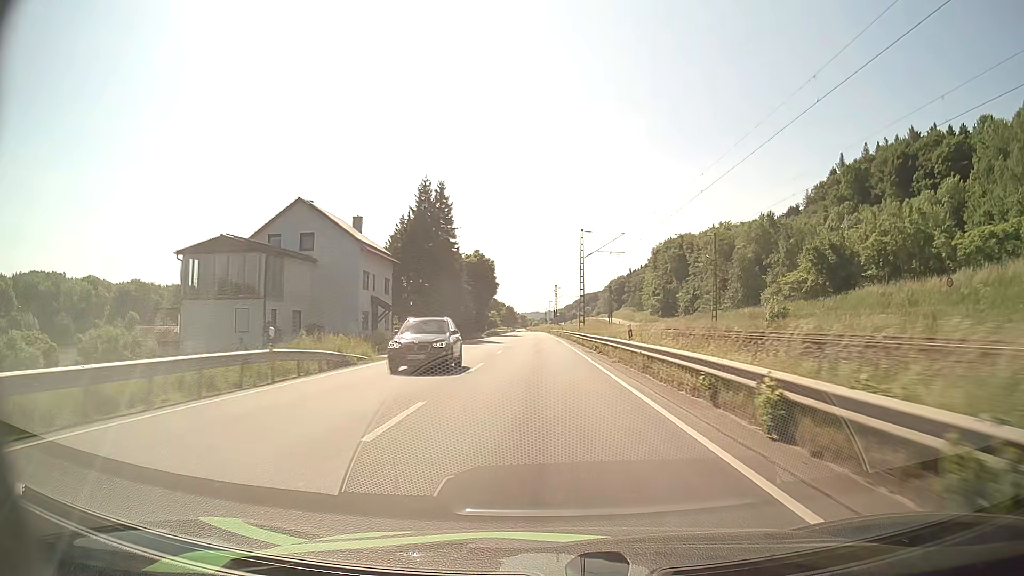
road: primary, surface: asphalt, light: Day
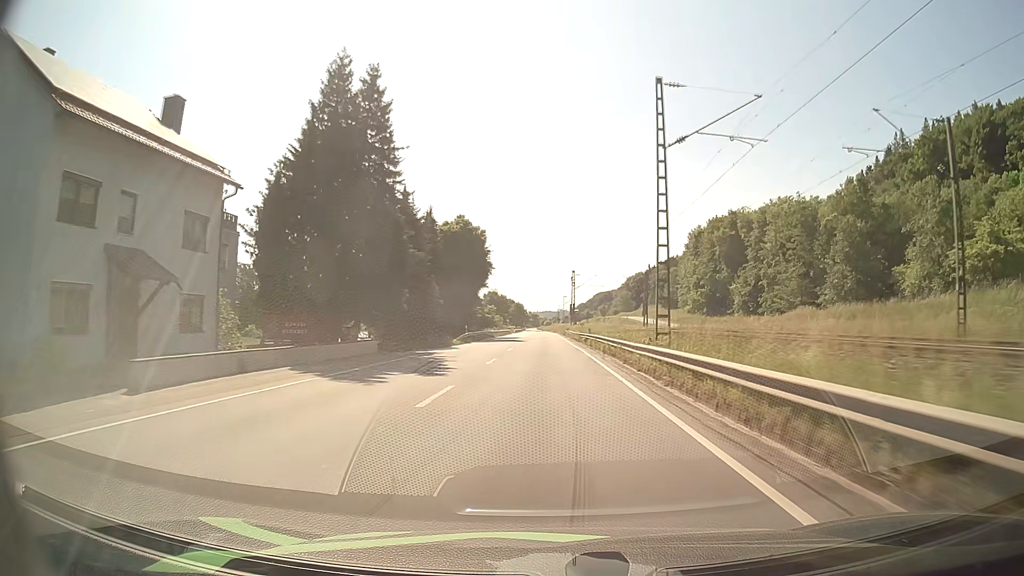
(-0.3, +33.6) m; -1°
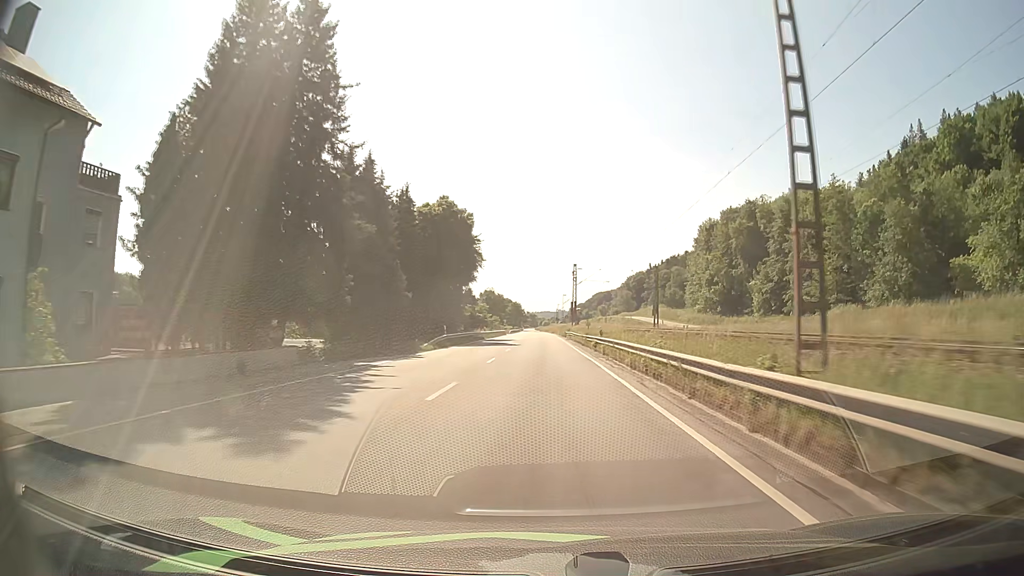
(0.0, +11.3) m; 0°
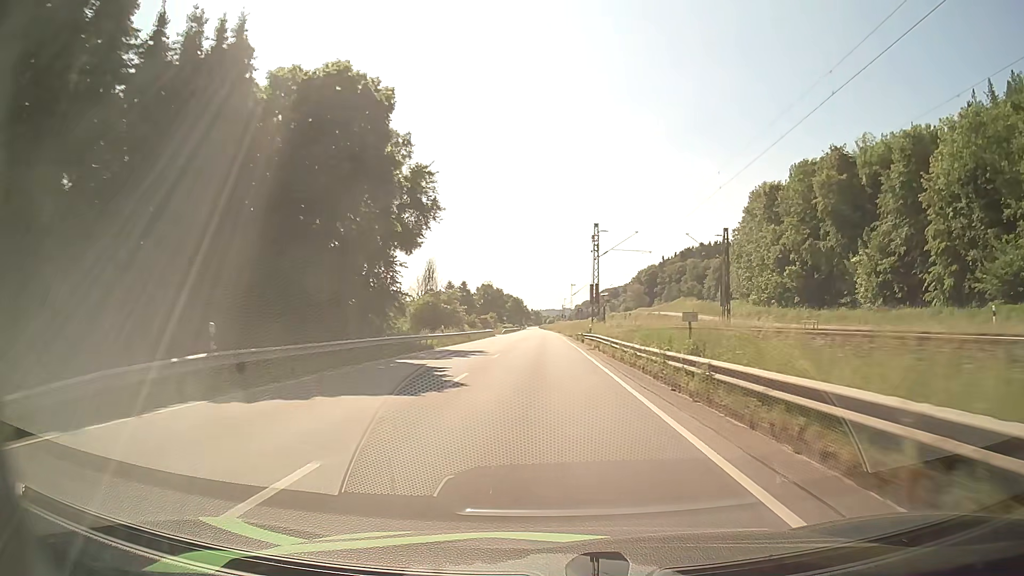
(-0.1, +34.1) m; 0°
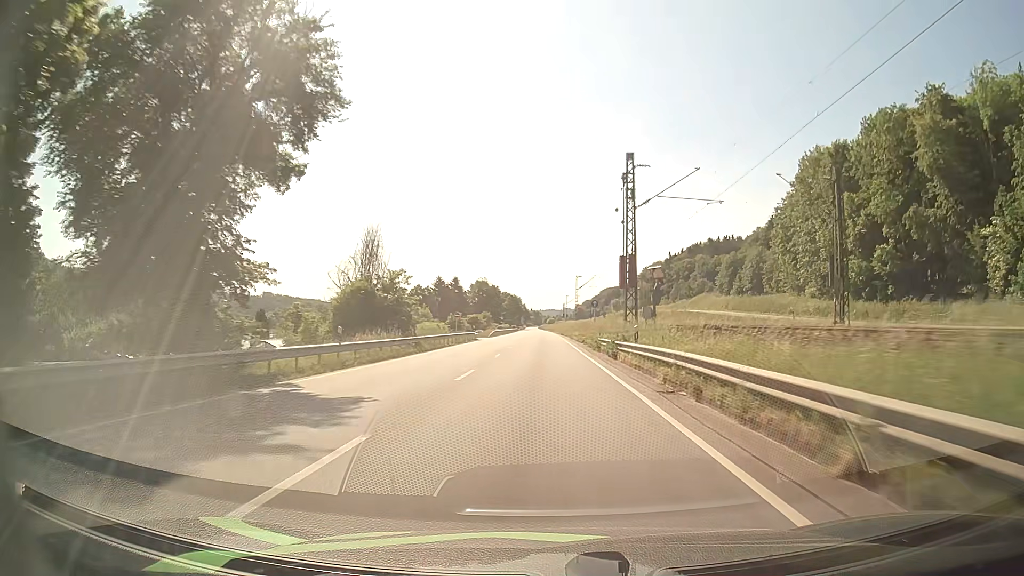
(-0.1, +23.0) m; 0°
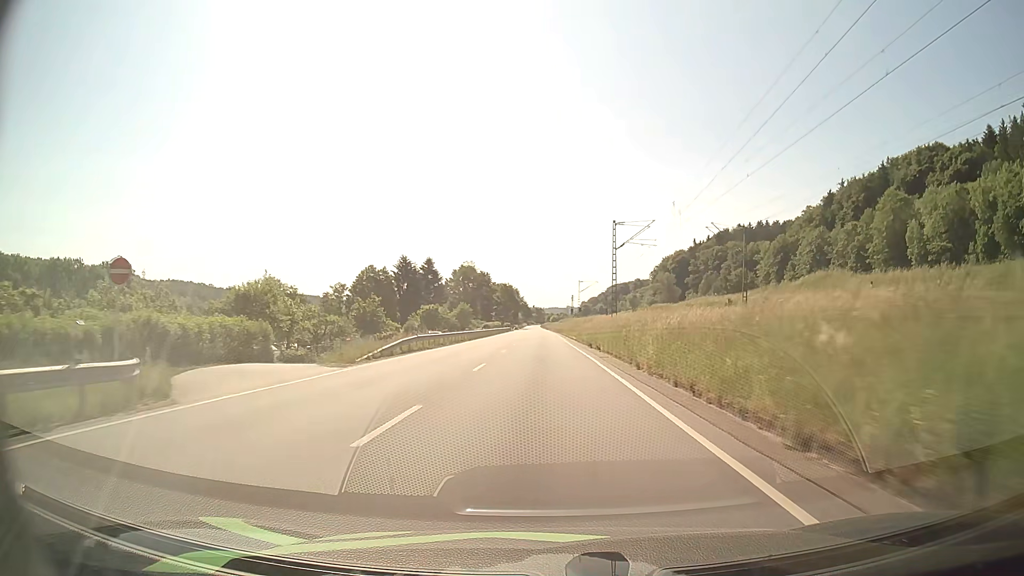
(-0.4, +58.3) m; 0°
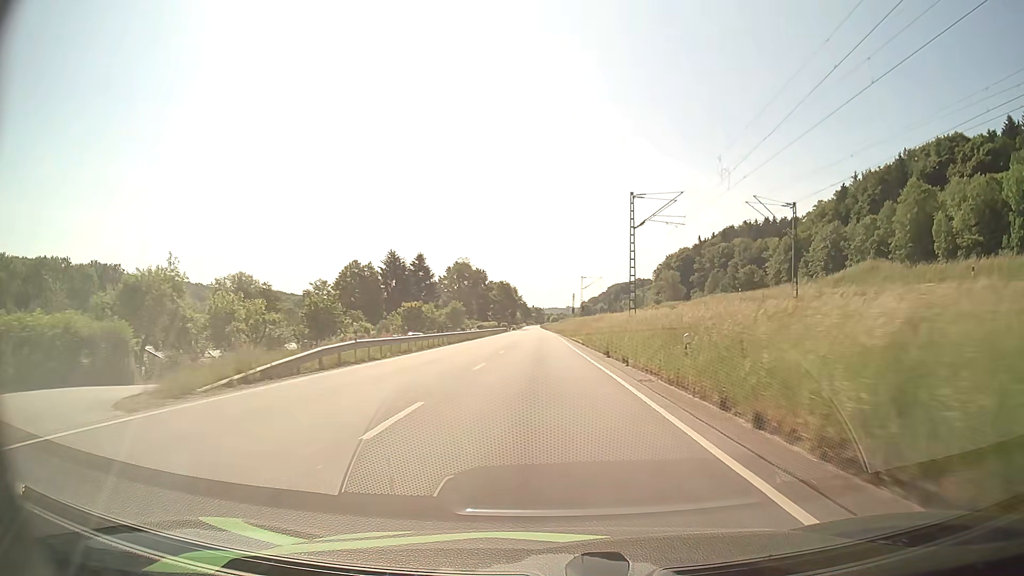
(0.0, +11.8) m; 0°
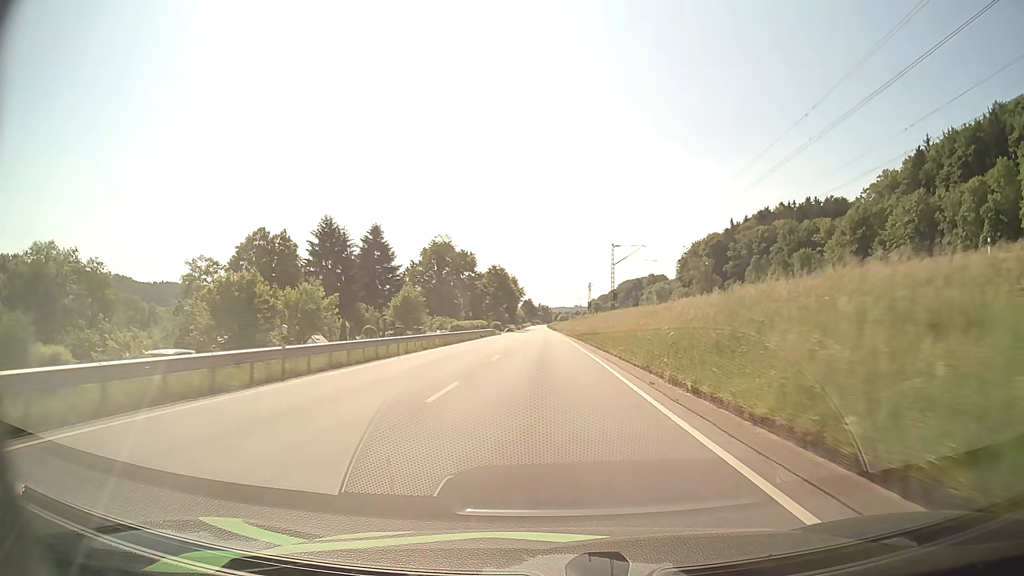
(-0.3, +47.7) m; 0°
(0, +10) (0, +20) (0, +30) (0, +40) (0, +50) (0, +60) (0, +70) (0, +80) (-1, +90) (-1, +100) m
